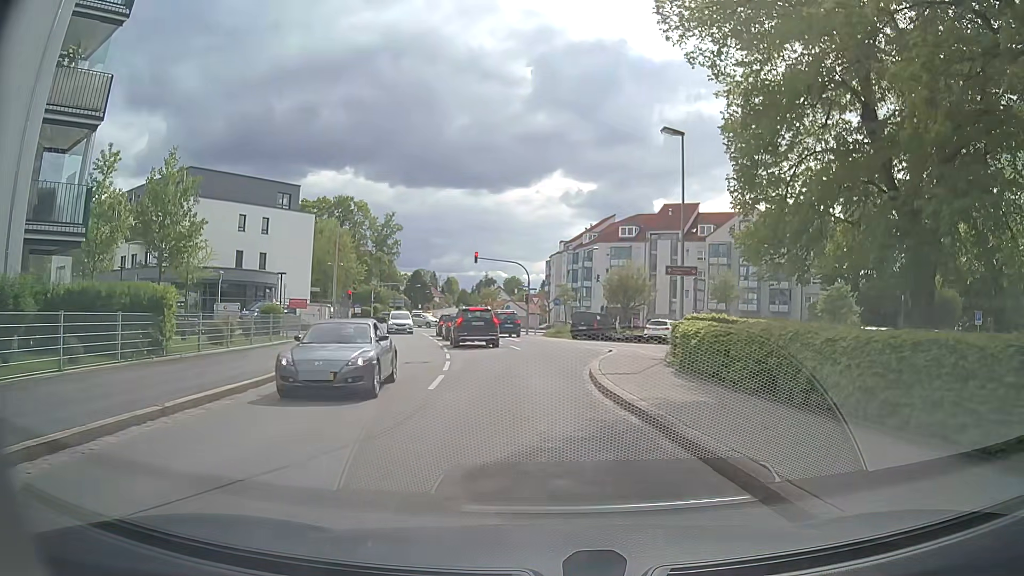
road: secondary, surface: asphalt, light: Day
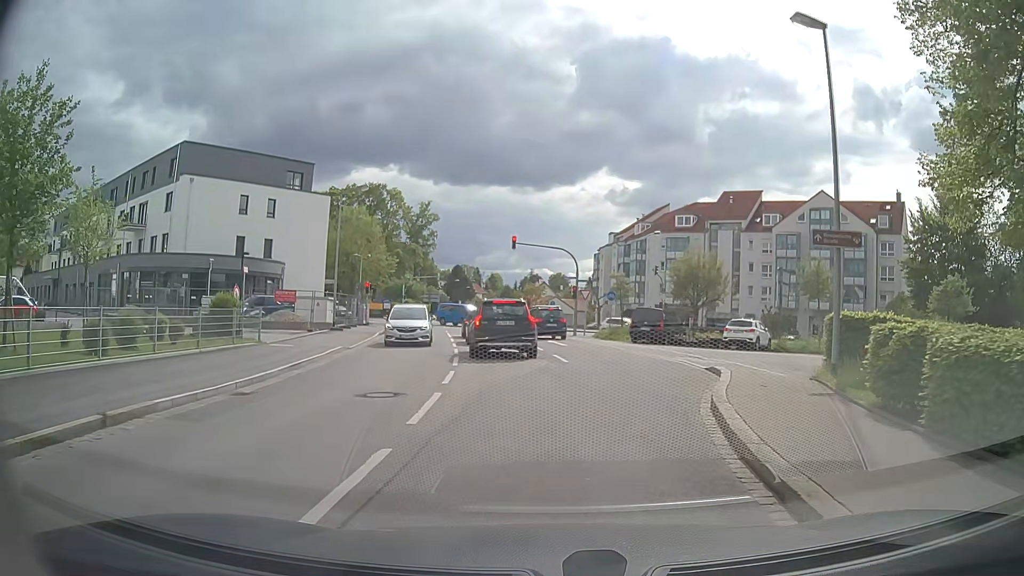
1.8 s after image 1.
(-0.3, +9.0) m; -5°
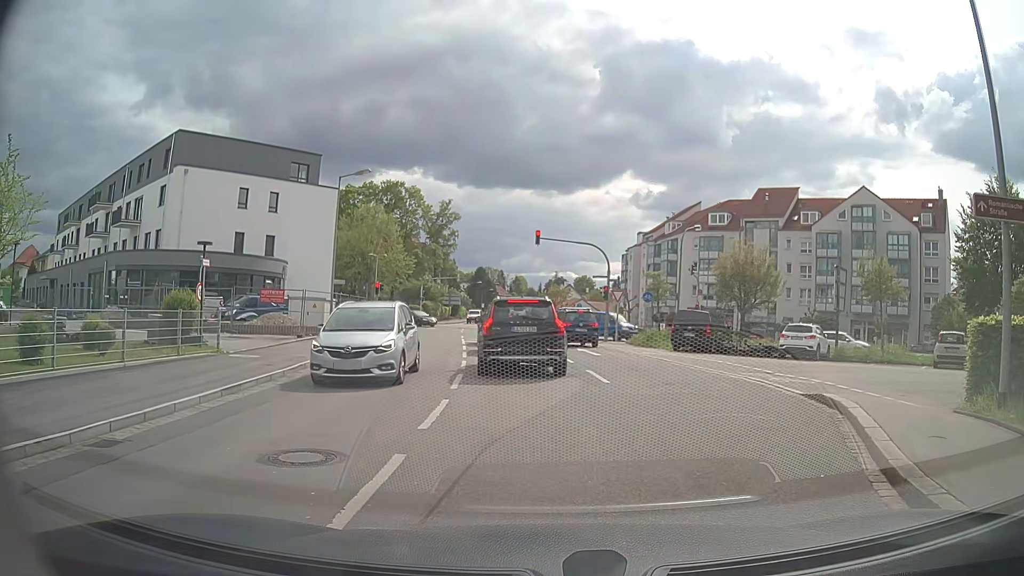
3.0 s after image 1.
(0.0, +4.7) m; -3°
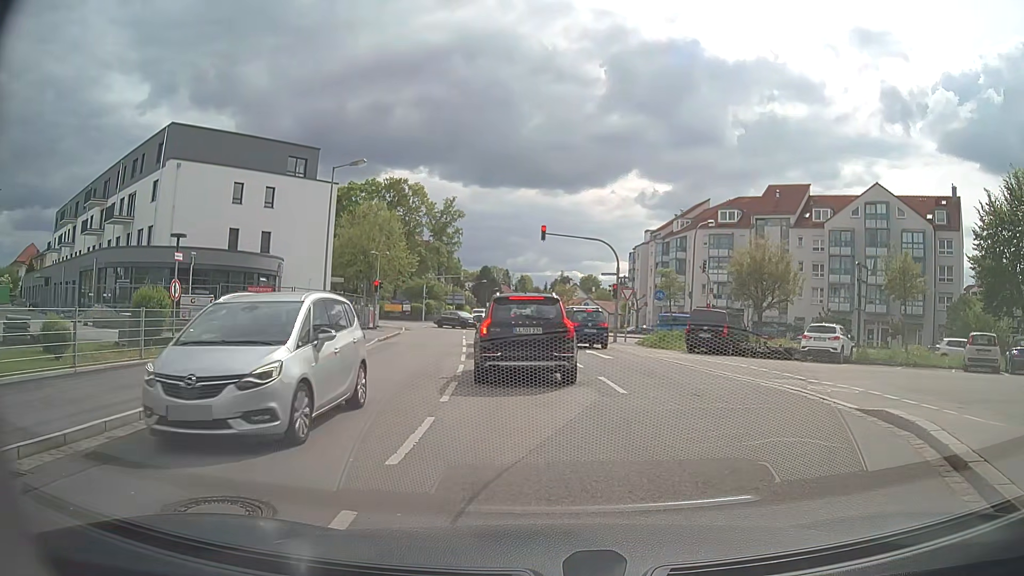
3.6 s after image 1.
(+0.1, +1.9) m; +1°
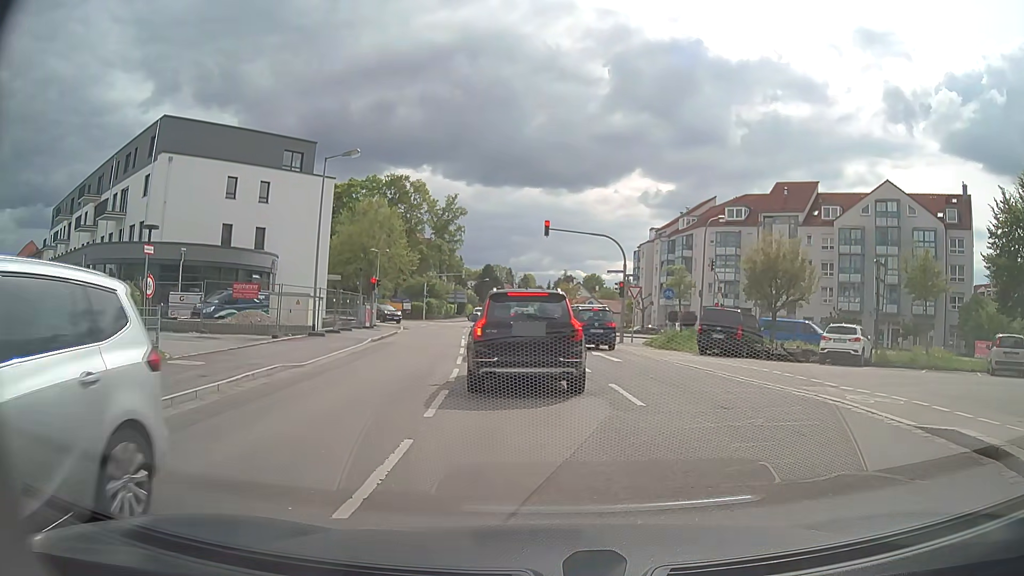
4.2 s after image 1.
(0.0, +1.6) m; 0°
